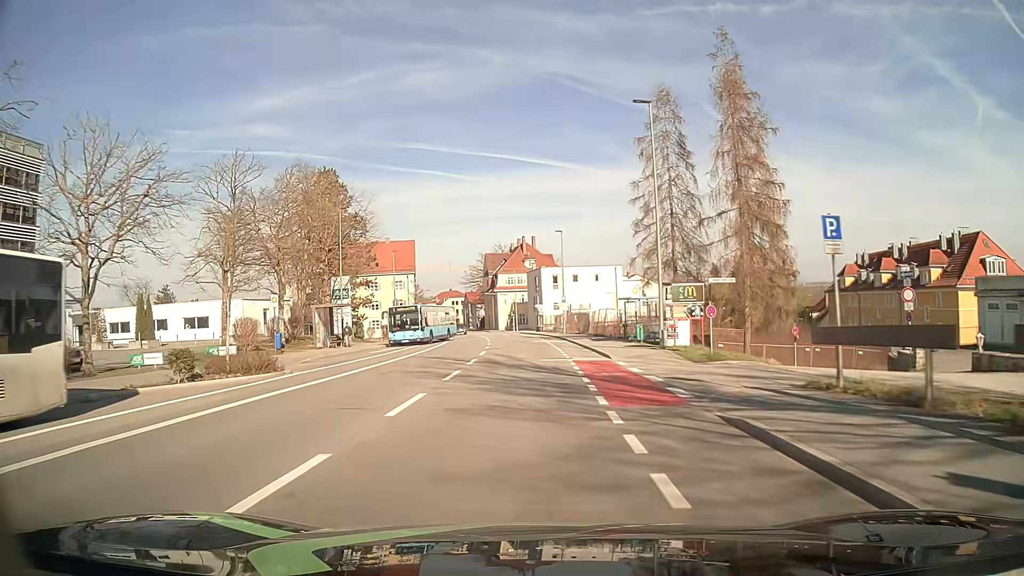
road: tertiary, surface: asphalt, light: Day
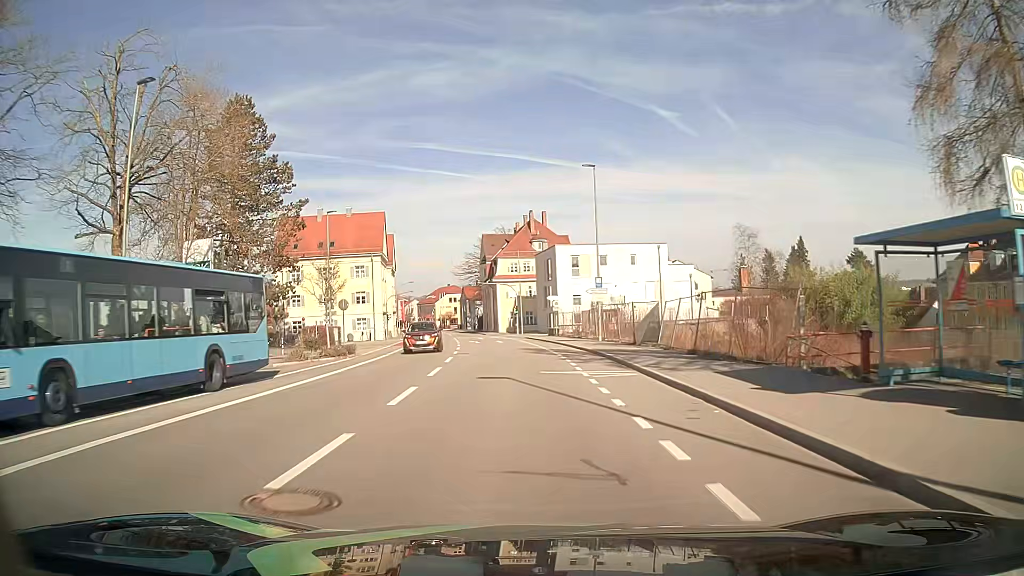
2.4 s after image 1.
(-0.3, +28.9) m; -1°
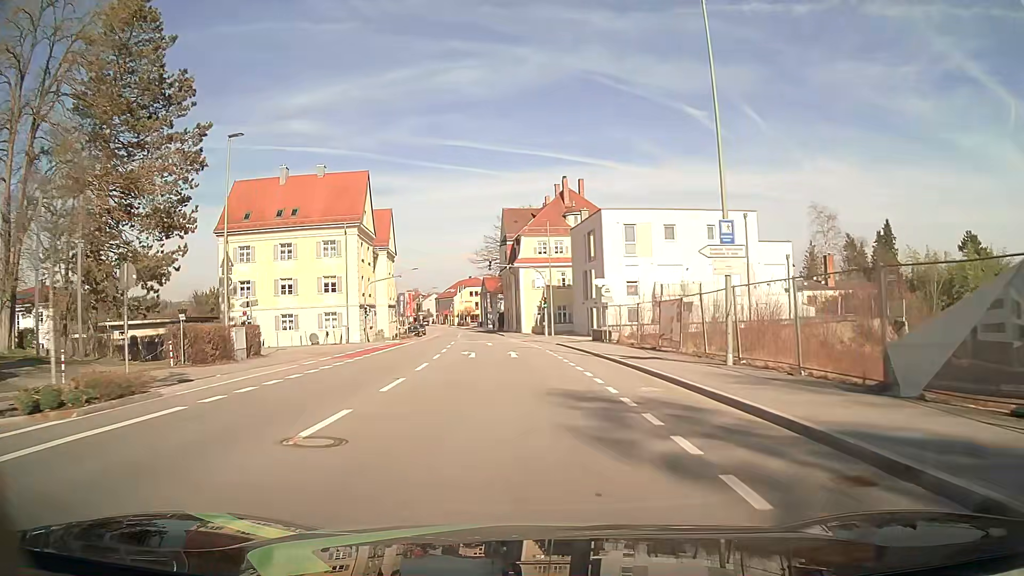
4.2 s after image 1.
(-0.3, +21.8) m; -2°
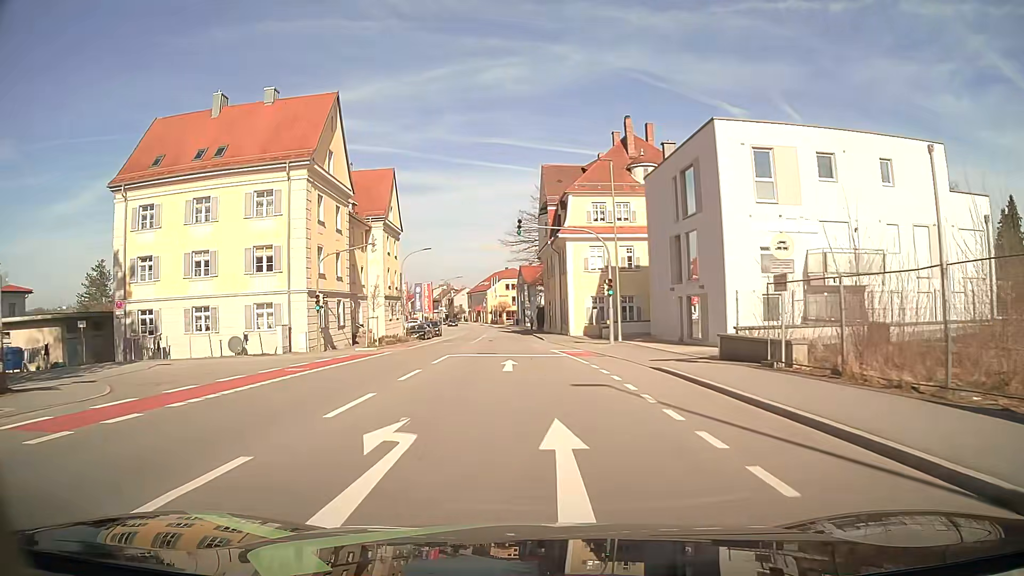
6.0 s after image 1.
(-0.7, +22.0) m; -4°
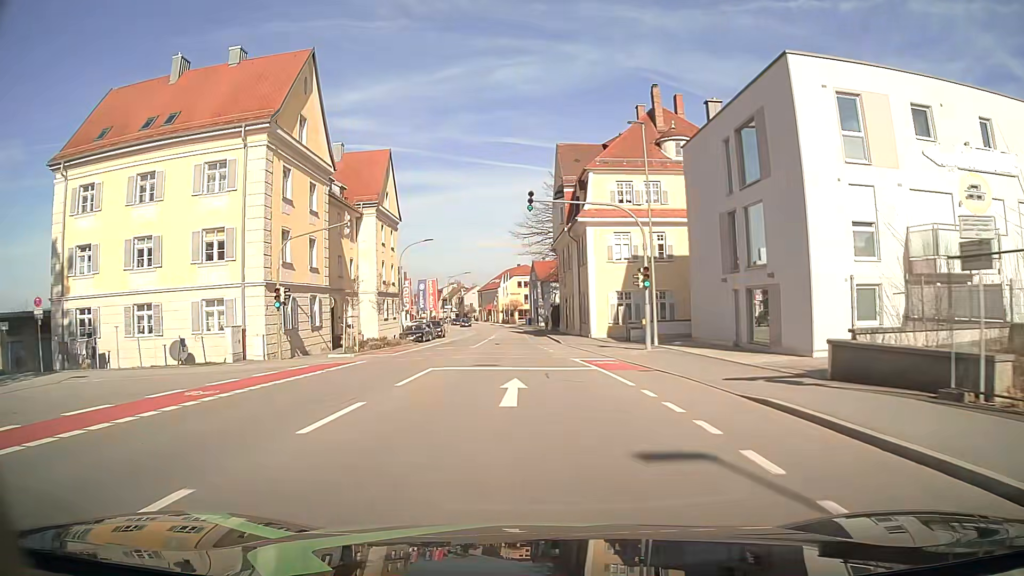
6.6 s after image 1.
(-0.1, +7.4) m; -1°
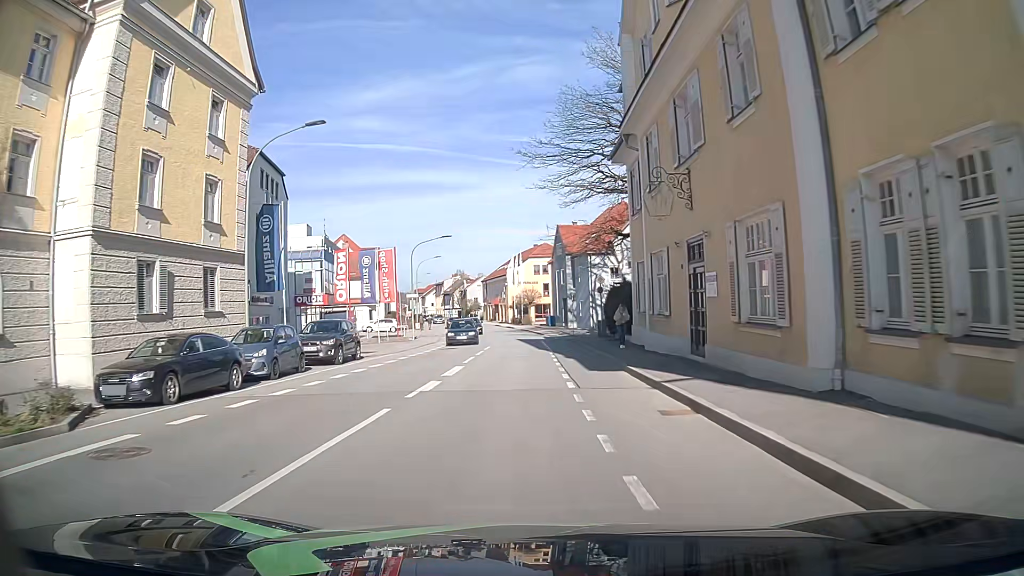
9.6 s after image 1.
(-0.9, +37.0) m; 0°
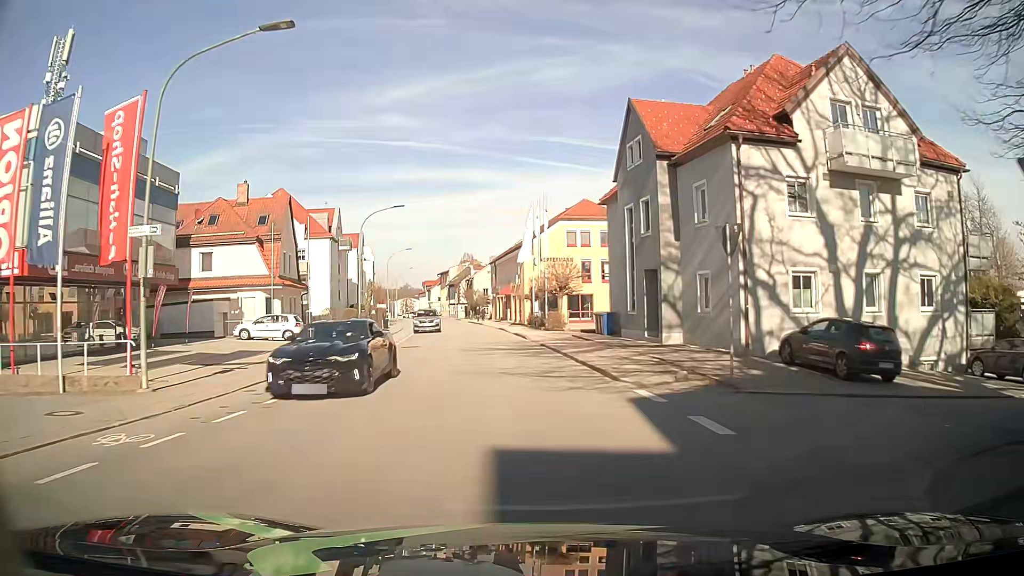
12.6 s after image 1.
(-1.1, +37.2) m; -3°
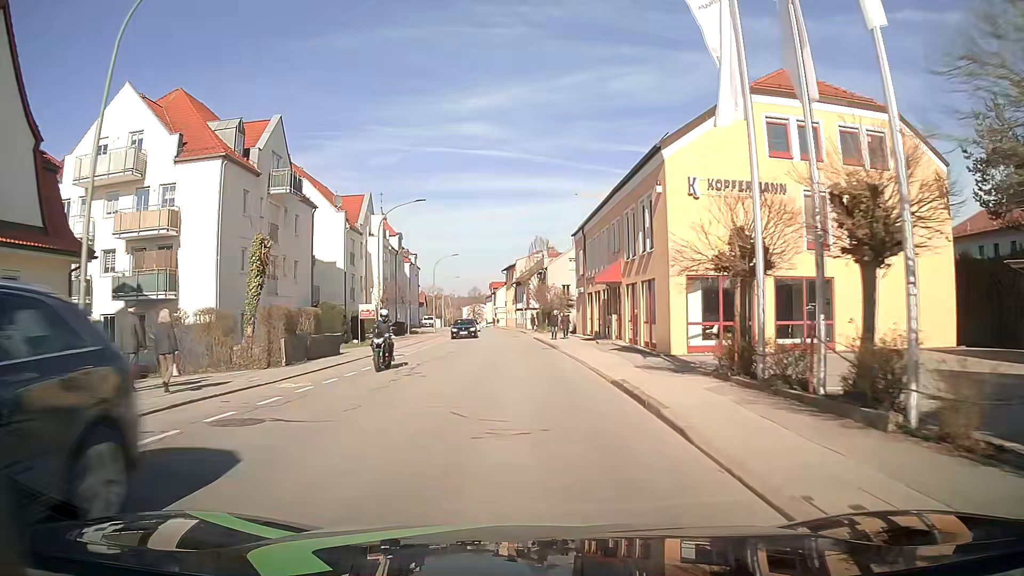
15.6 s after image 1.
(-2.8, +36.9) m; -8°
(0, +10) (0, +20) (0, +30) (-1, +40) (-1, +50) (-2, +60) (-3, +70) (-4, +80) (-5, +90) (-6, +100) m
